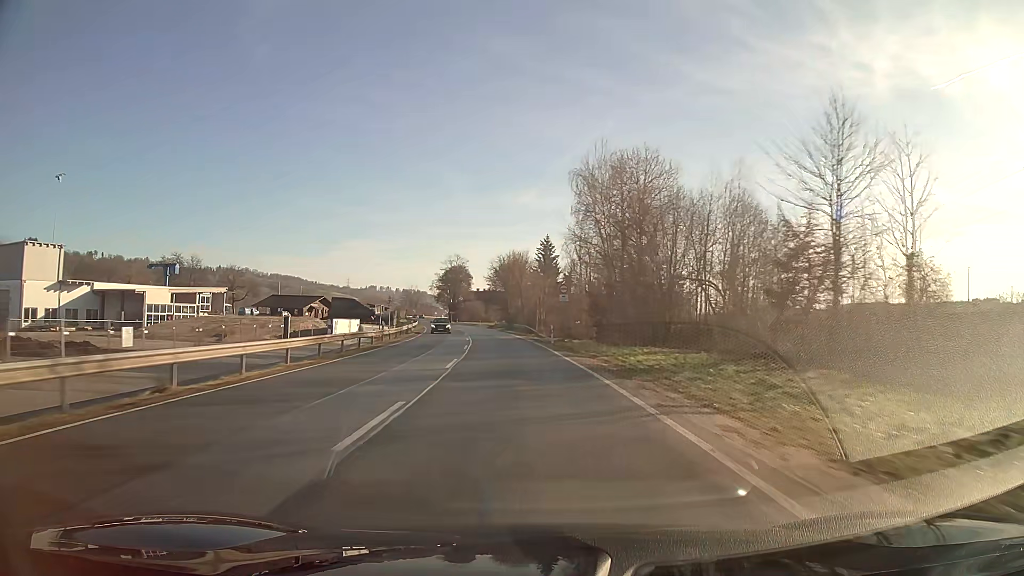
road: primary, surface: asphalt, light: Day
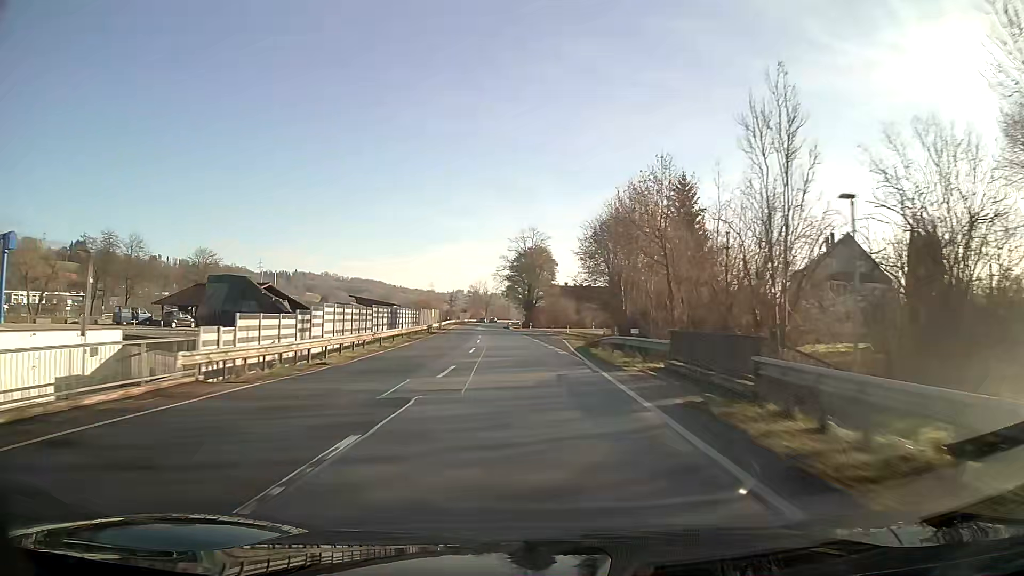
(-4.3, +63.6) m; -8°
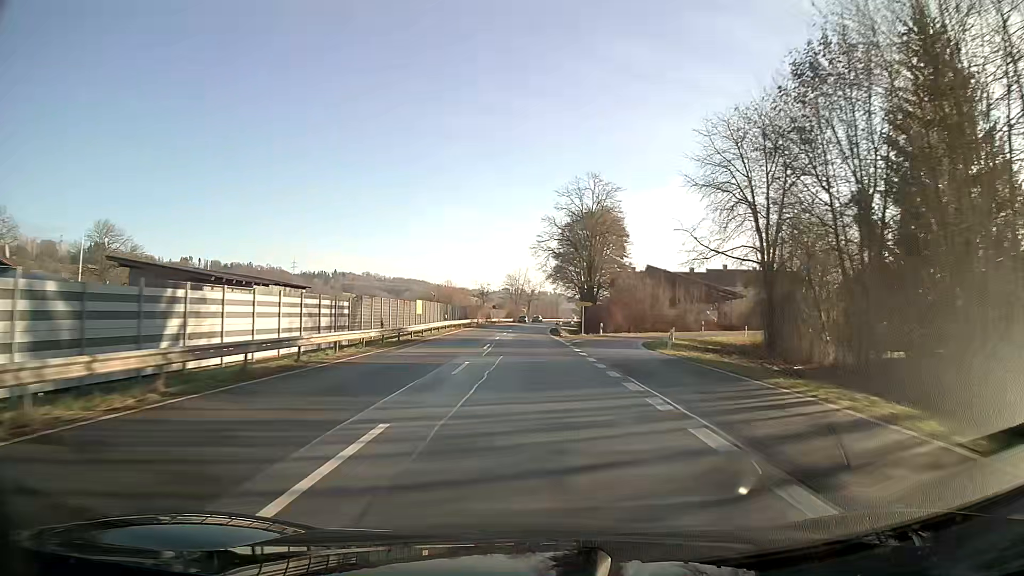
(-1.7, +47.9) m; -4°
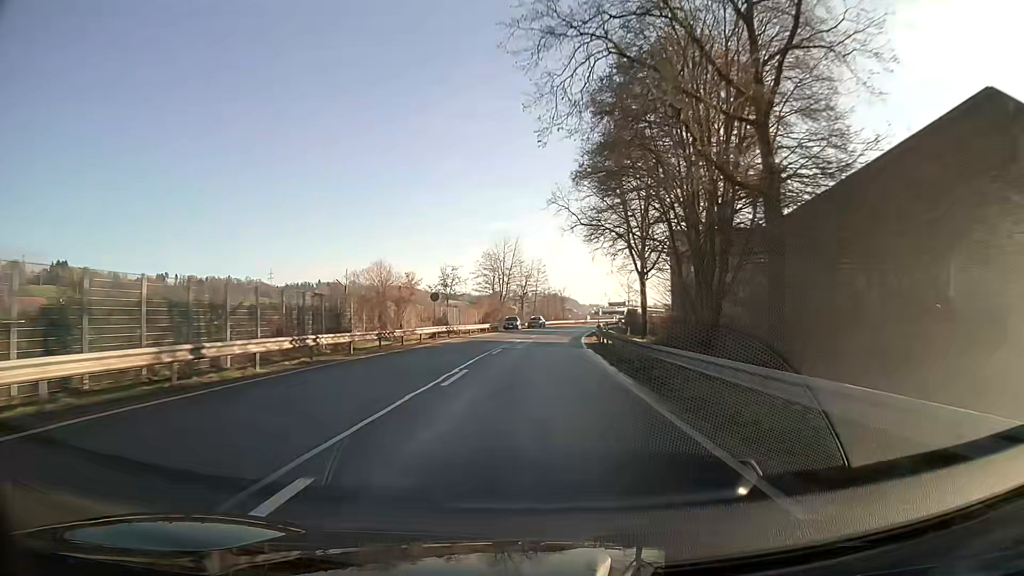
(0.0, +63.9) m; +1°
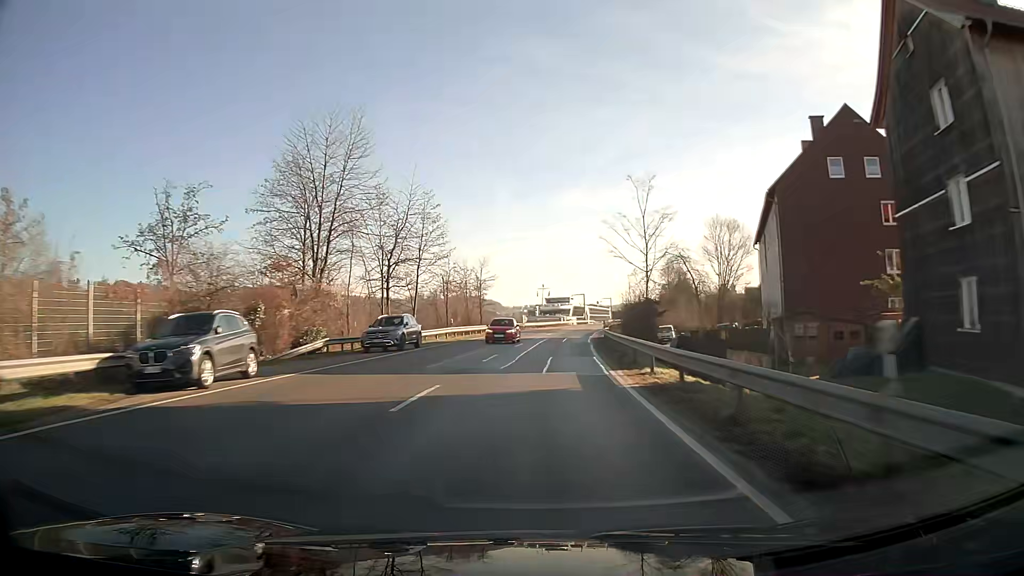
(+3.6, +63.6) m; +7°
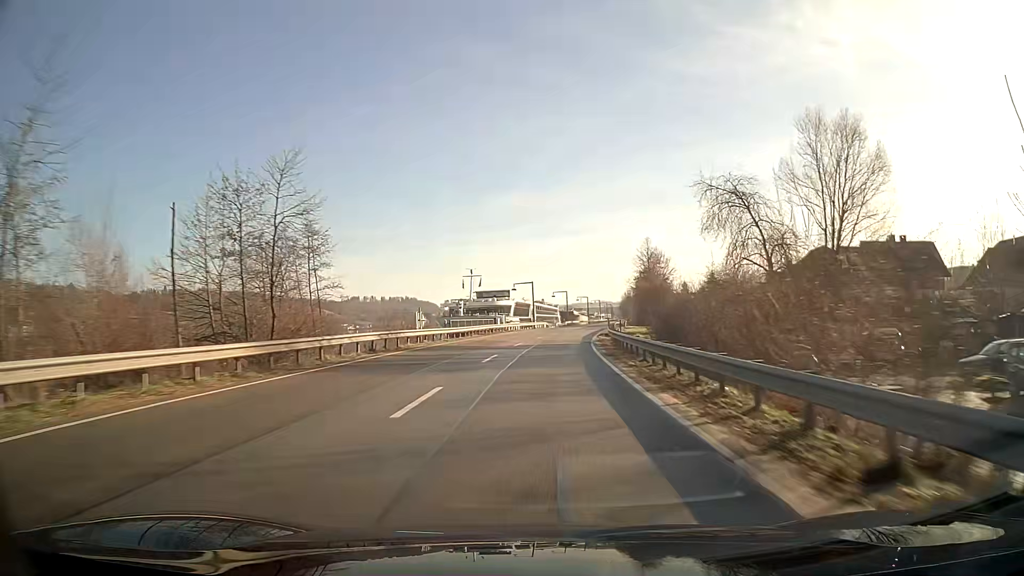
(+2.1, +47.8) m; +5°
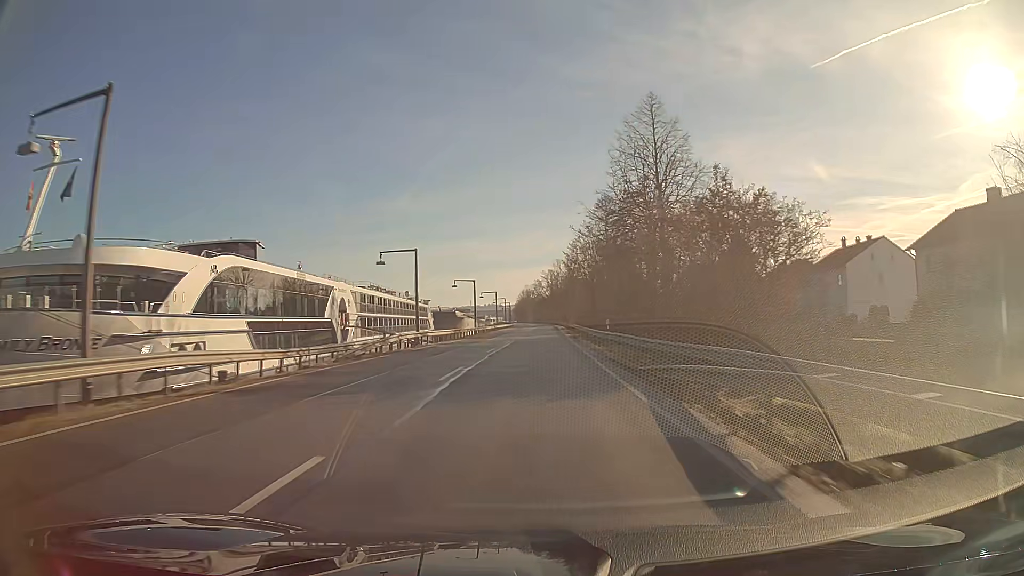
(+6.7, +79.4) m; +9°
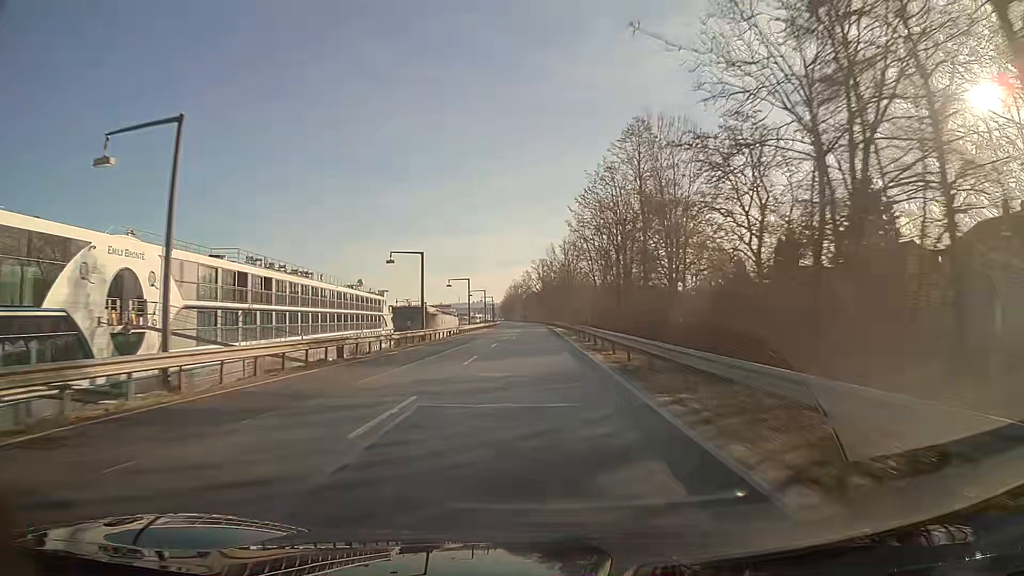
(+0.3, +31.9) m; +1°
